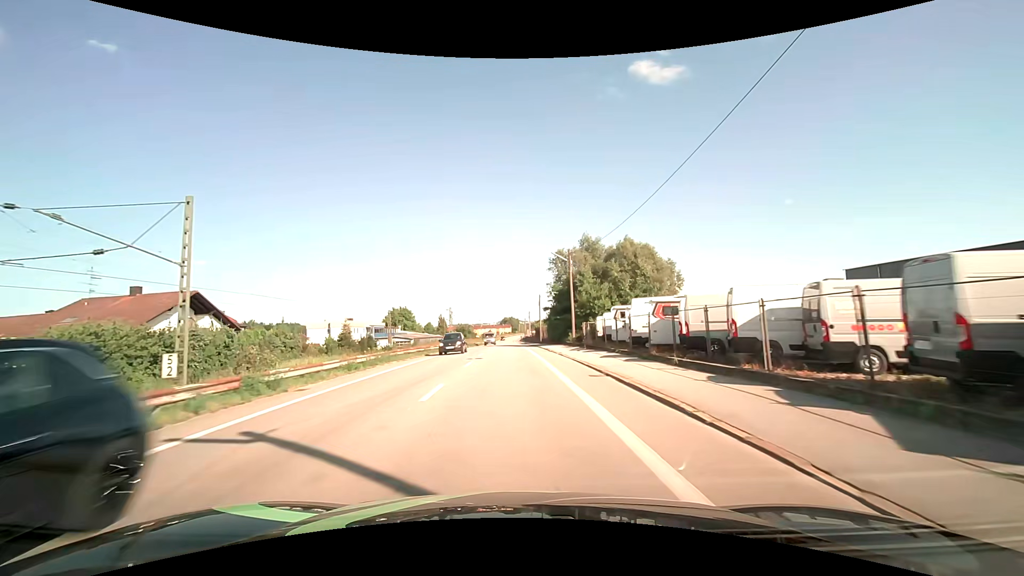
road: unclassified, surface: asphalt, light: Day
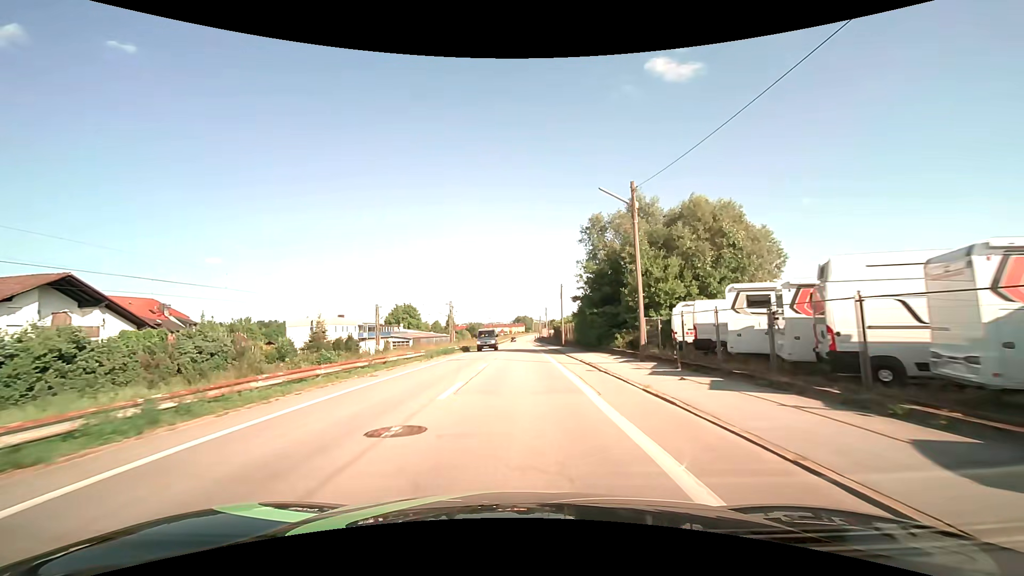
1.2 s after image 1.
(-0.3, +17.6) m; -2°
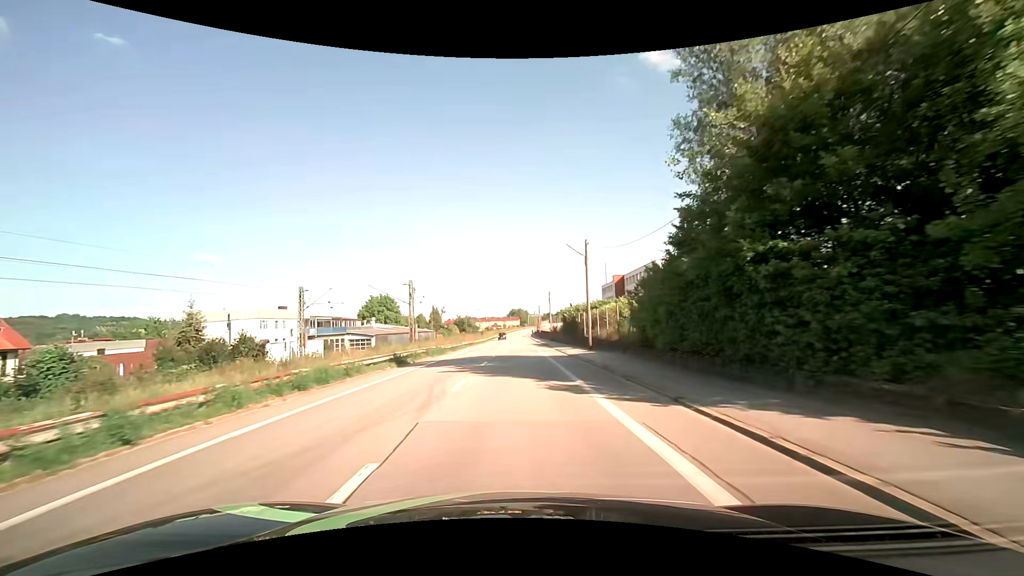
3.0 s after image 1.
(+0.1, +26.3) m; 0°
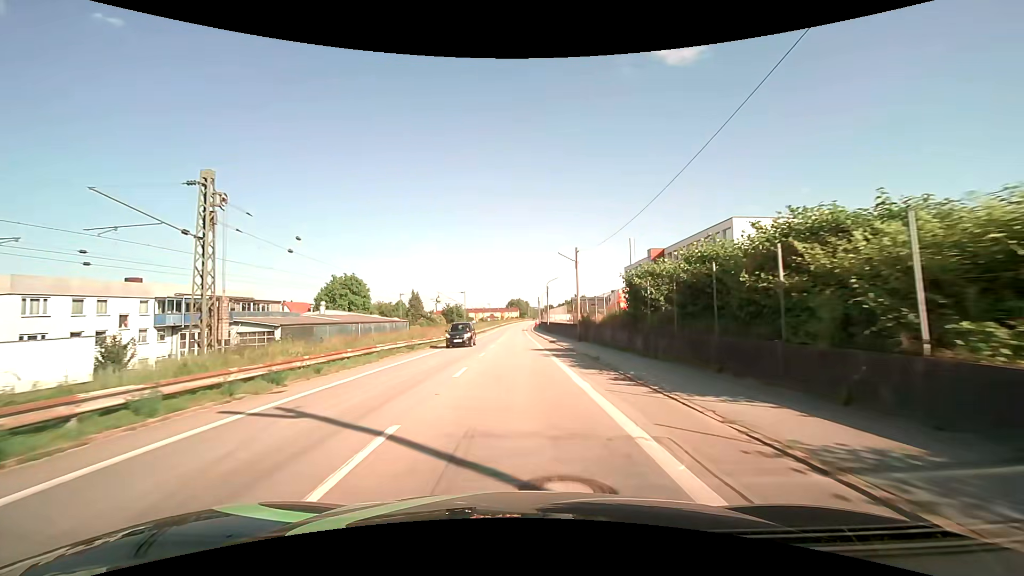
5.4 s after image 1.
(+0.1, +35.2) m; 0°
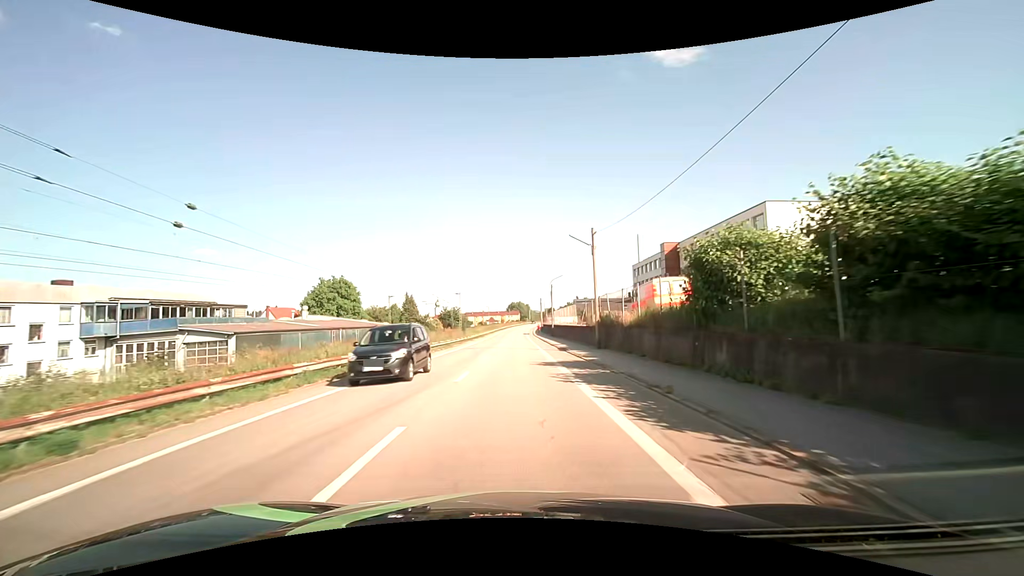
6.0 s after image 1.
(+0.1, +8.8) m; 0°
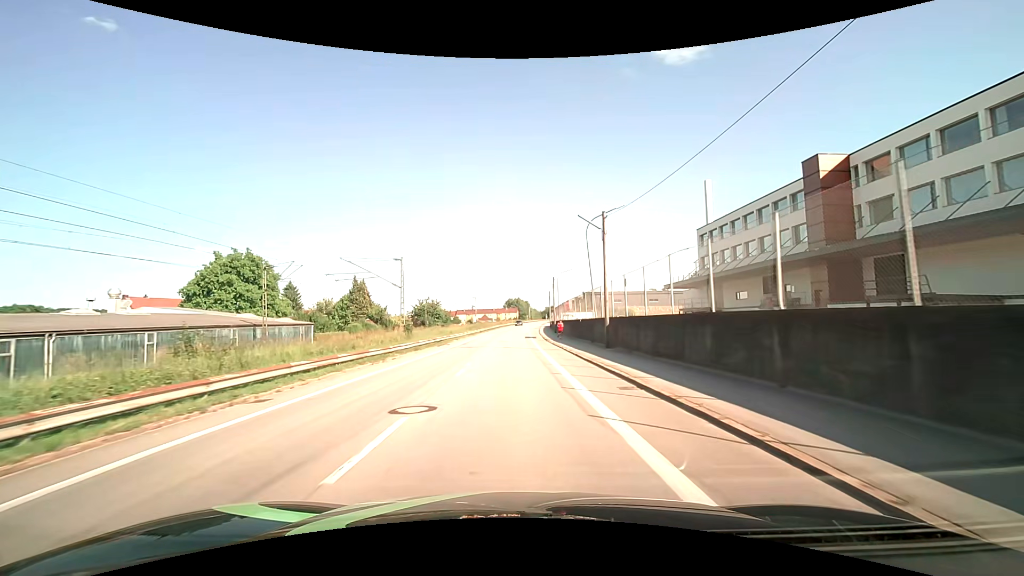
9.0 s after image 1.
(+0.1, +44.0) m; 0°
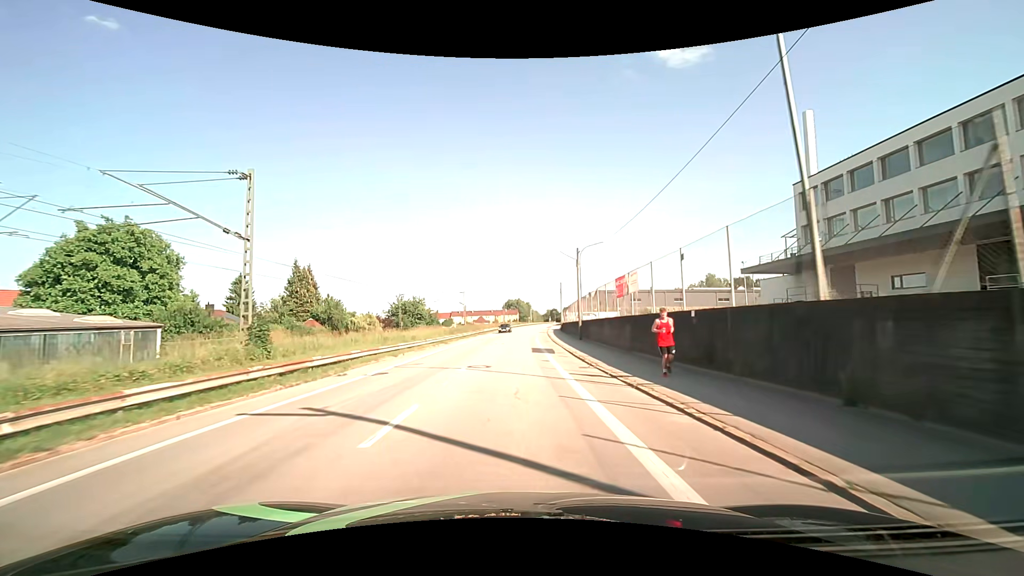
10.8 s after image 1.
(+0.1, +26.3) m; 0°
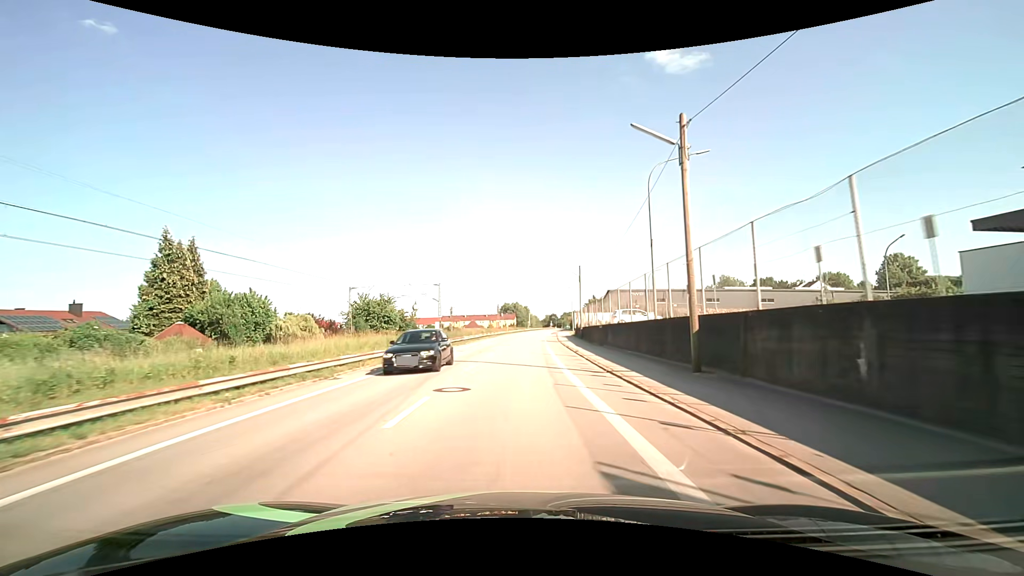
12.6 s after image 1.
(+0.1, +26.1) m; 0°
(0, +10) (0, +20) (0, +30) (+1, +40) (+1, +50) (+2, +60) (+2, +70) (+3, +80) (+4, +90) (+5, +100) m
